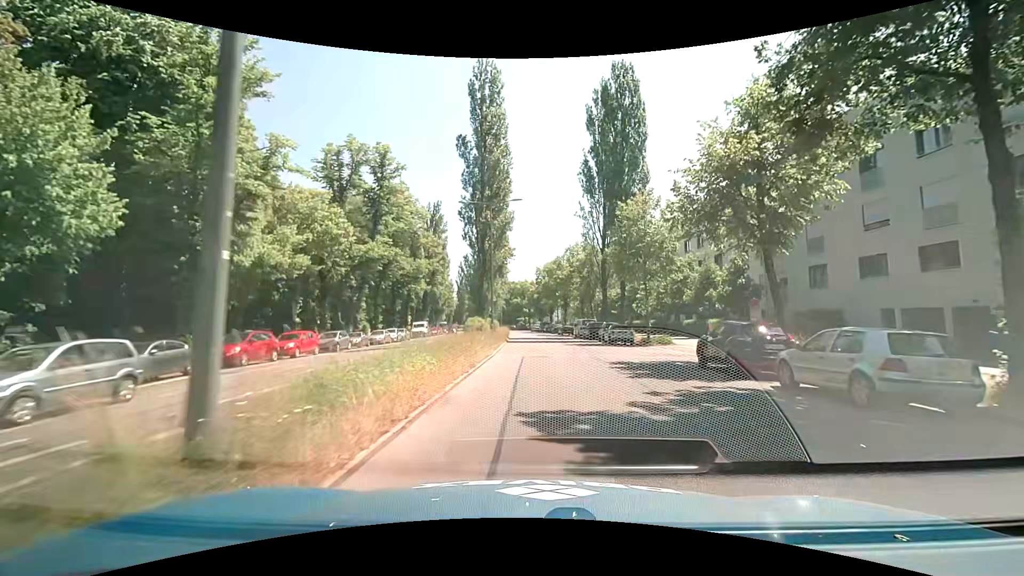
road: secondary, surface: asphalt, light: Day
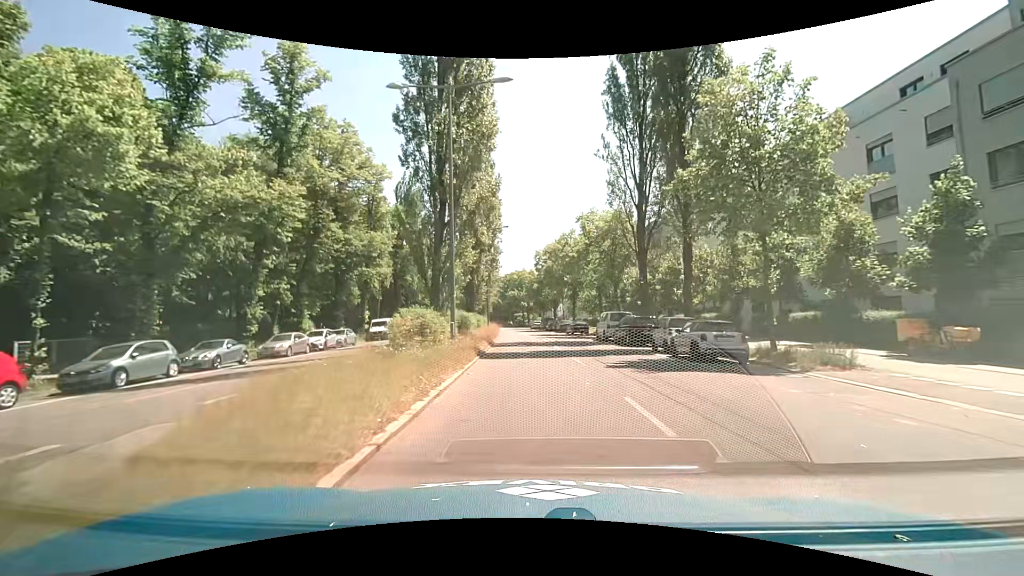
(+0.2, +18.5) m; +1°
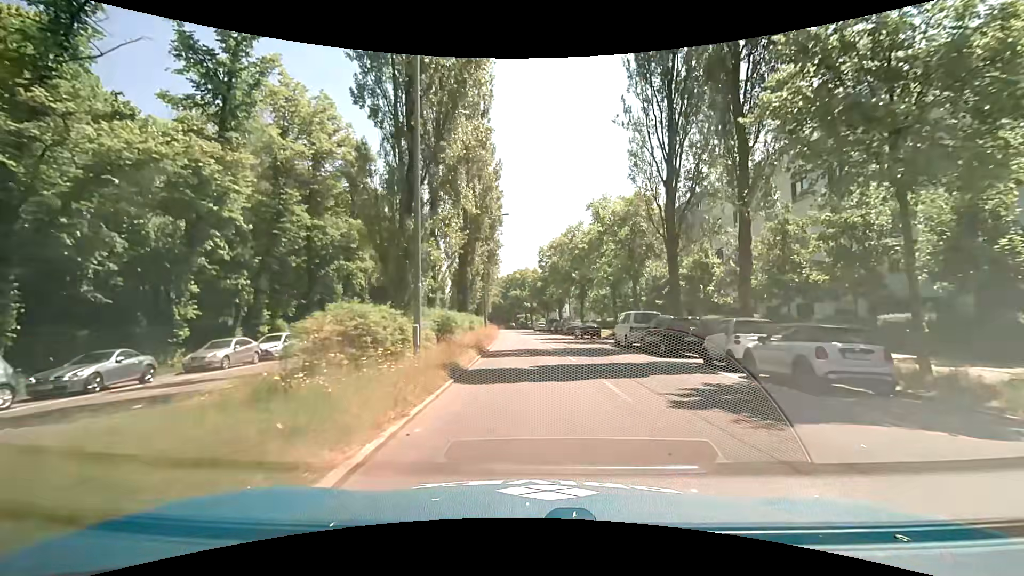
(0.0, +6.4) m; -1°
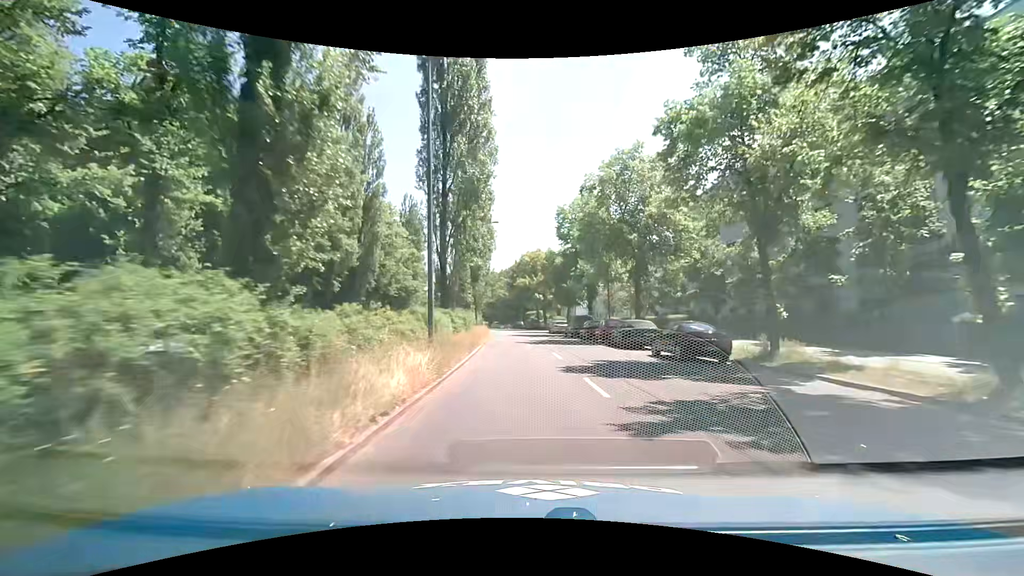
(-0.1, +26.6) m; -1°
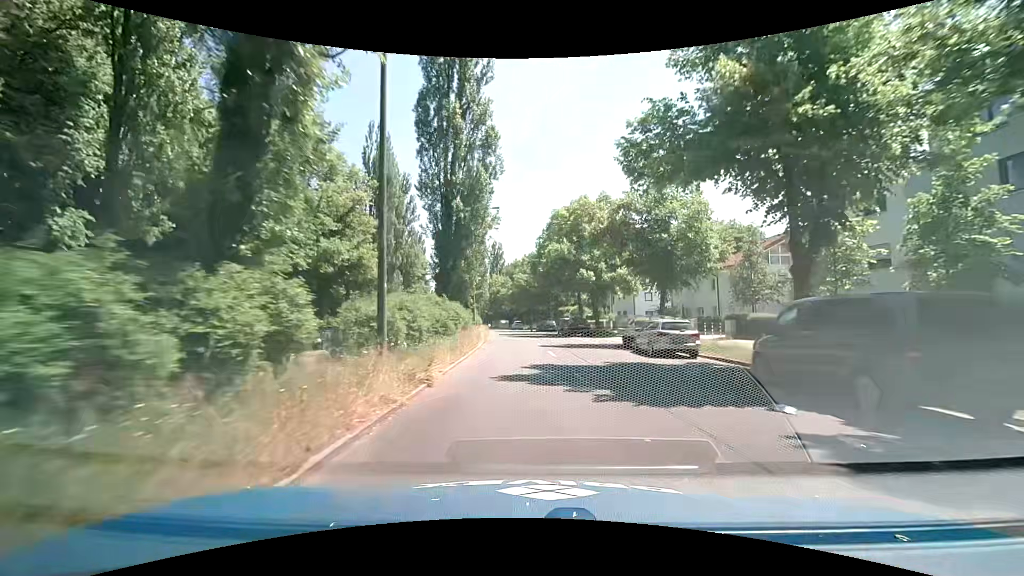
(-0.8, +35.2) m; -2°
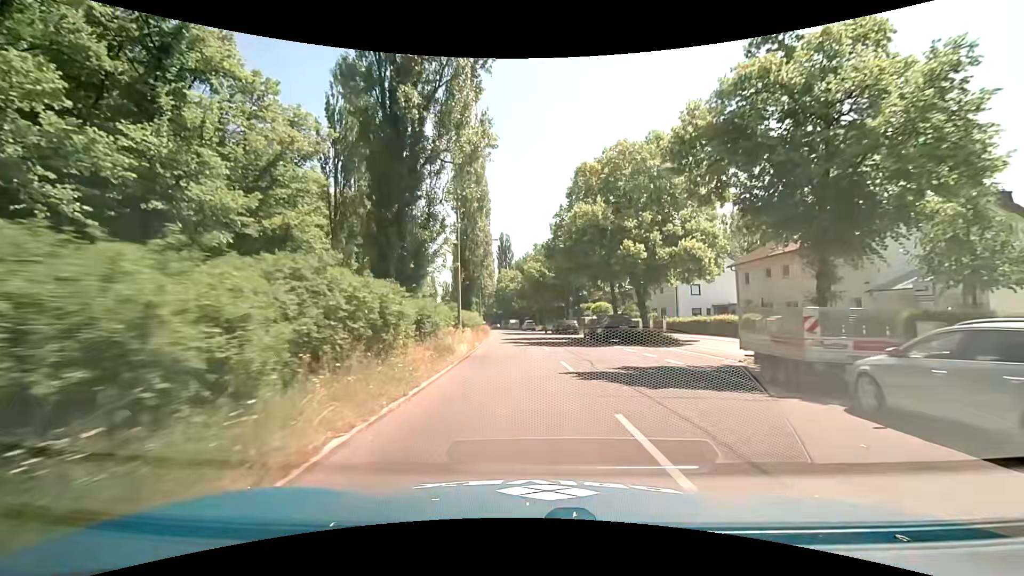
(-0.3, +14.7) m; -2°
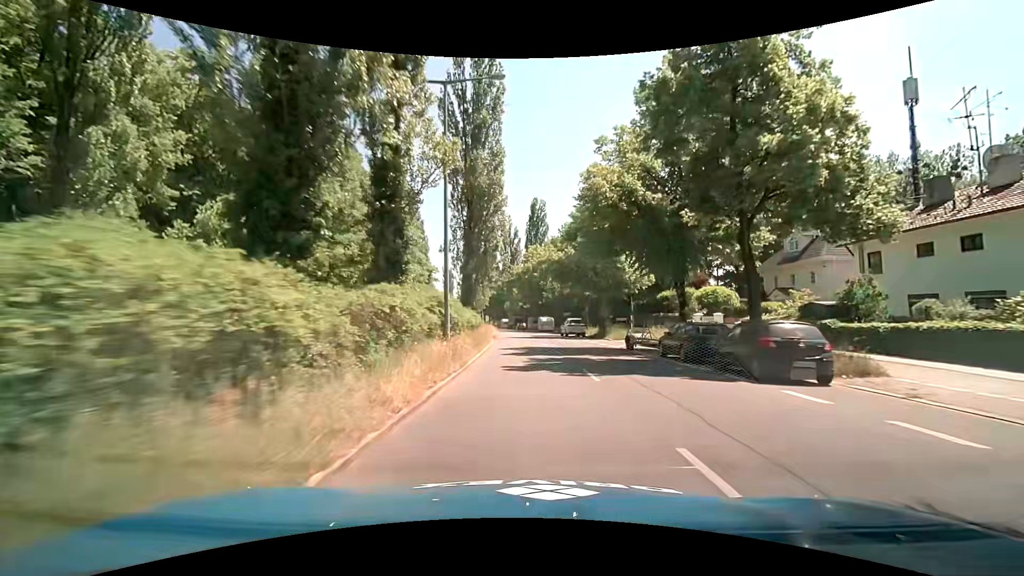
(-1.3, +38.0) m; -4°
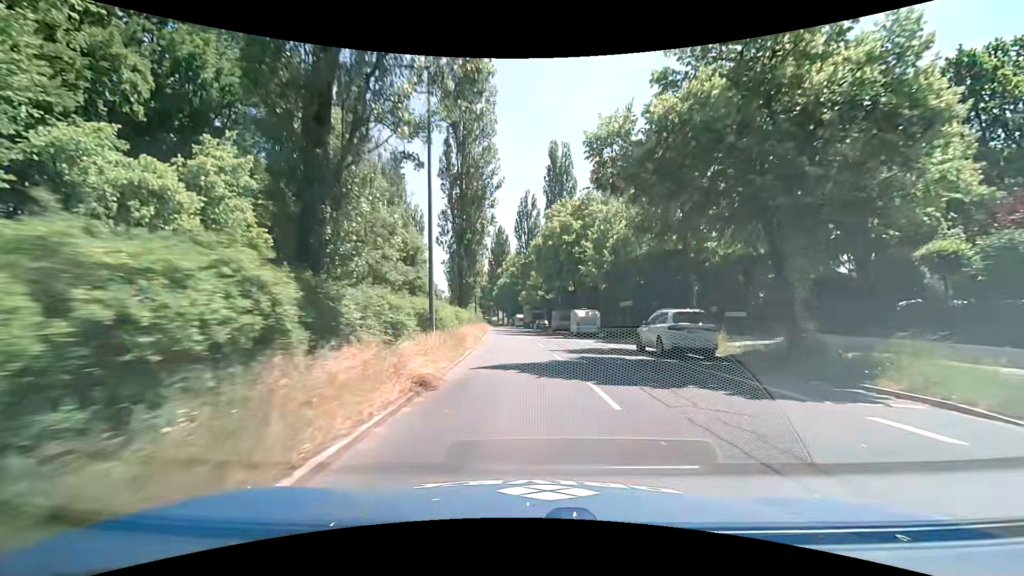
(-0.3, +30.9) m; -2°
(0, +10) (0, +20) (-1, +30) (-2, +40) (-2, +50) (-3, +60) (-4, +70) (-5, +80) (-6, +90) (-7, +100) m
